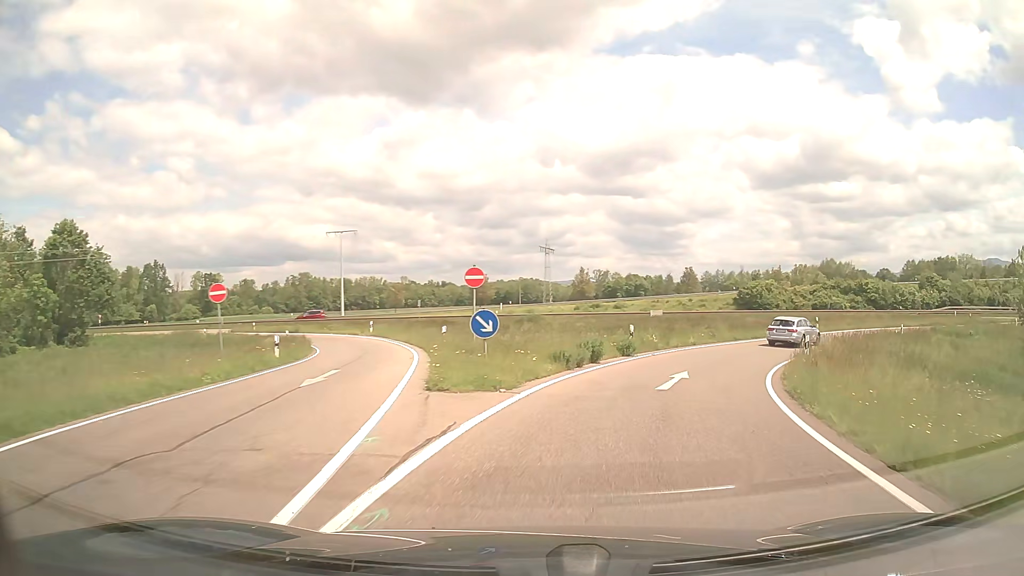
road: trunk_link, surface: asphalt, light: Day
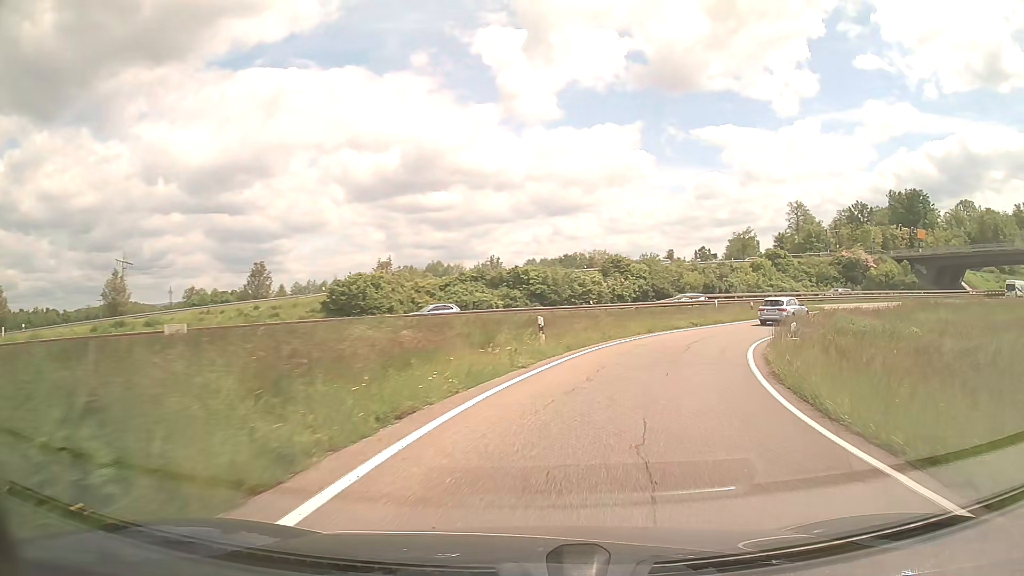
(+8.8, +29.6) m; +34°
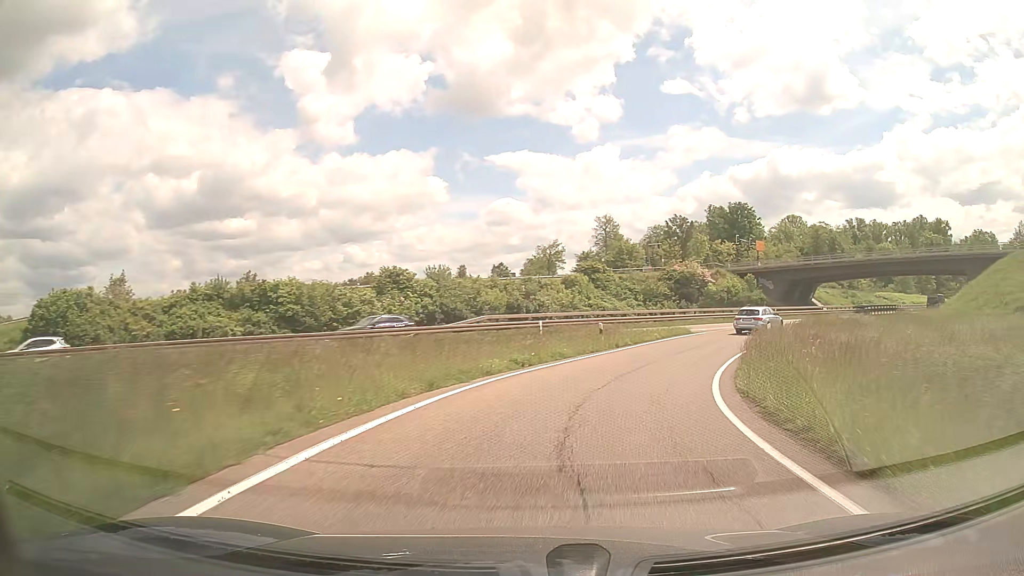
(+2.6, +15.8) m; +18°
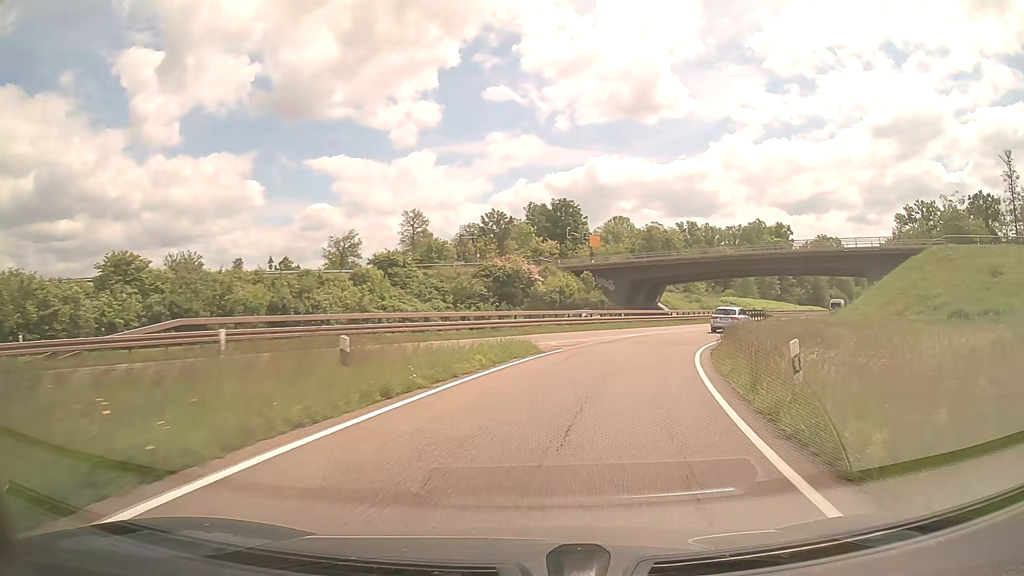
(+2.4, +16.3) m; +16°
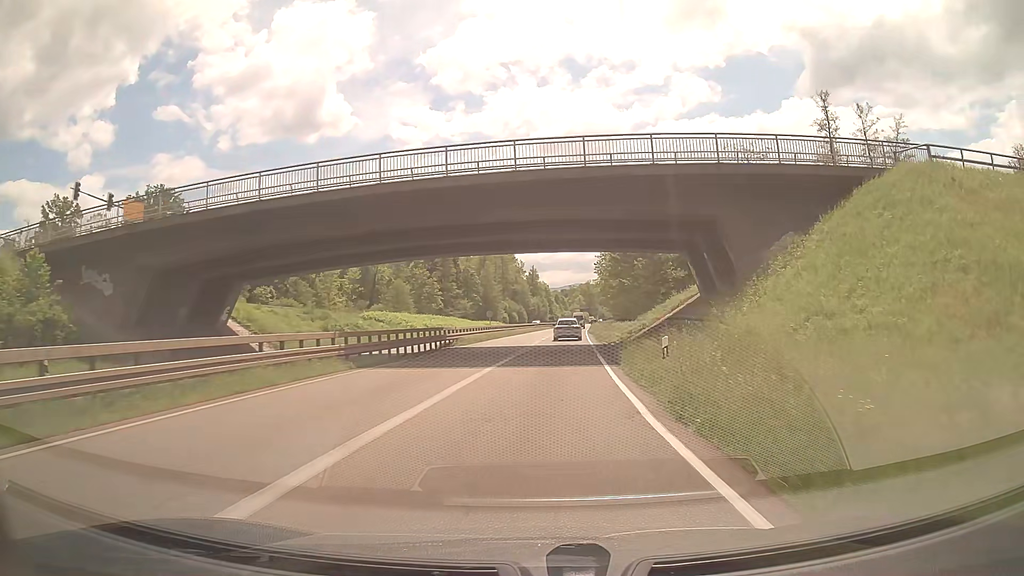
(+13.0, +41.9) m; +30°
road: trunk
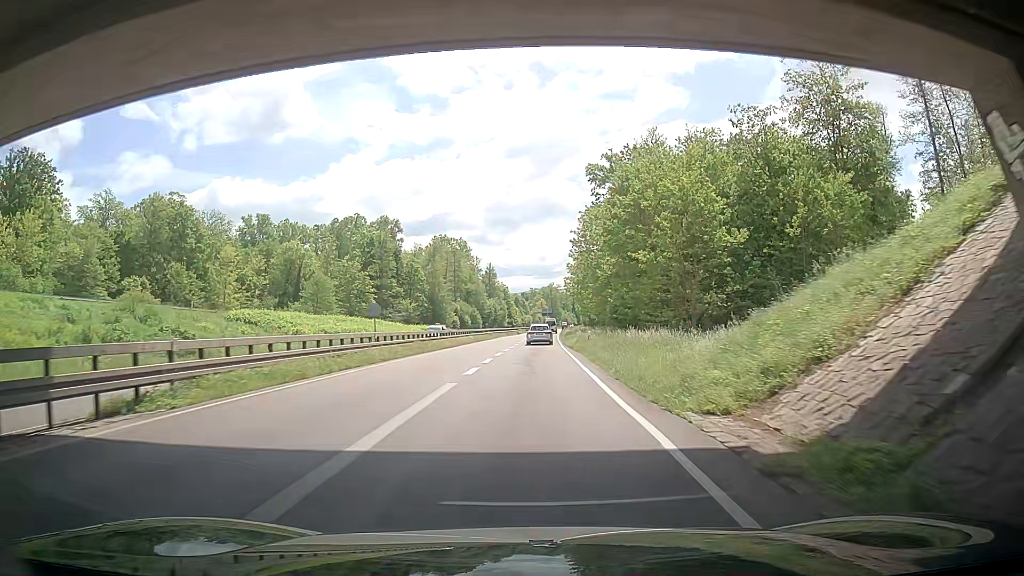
(+1.4, +30.6) m; +3°
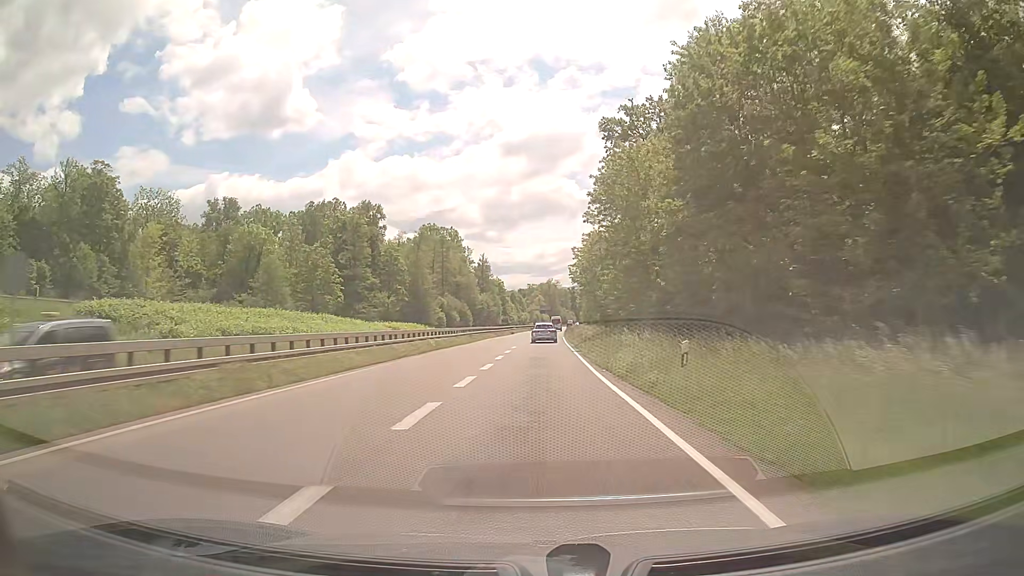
(0.0, +22.3) m; +1°
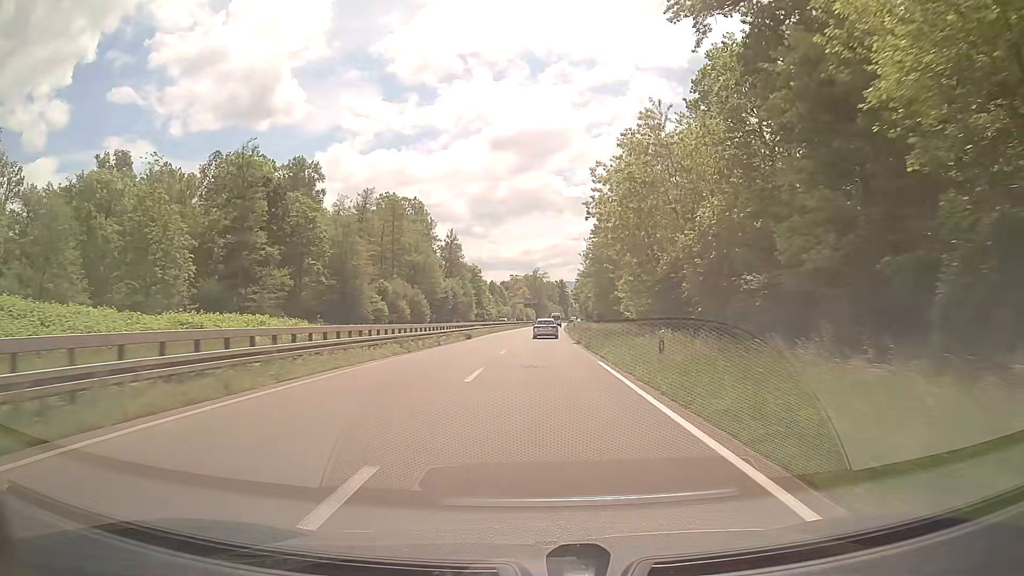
(+0.4, +48.2) m; +1°
(0, +10) (0, +20) (0, +30) (0, +40) (+1, +50) (+1, +60) (+1, +70) (+2, +80) (+2, +90) (+2, +100) m
